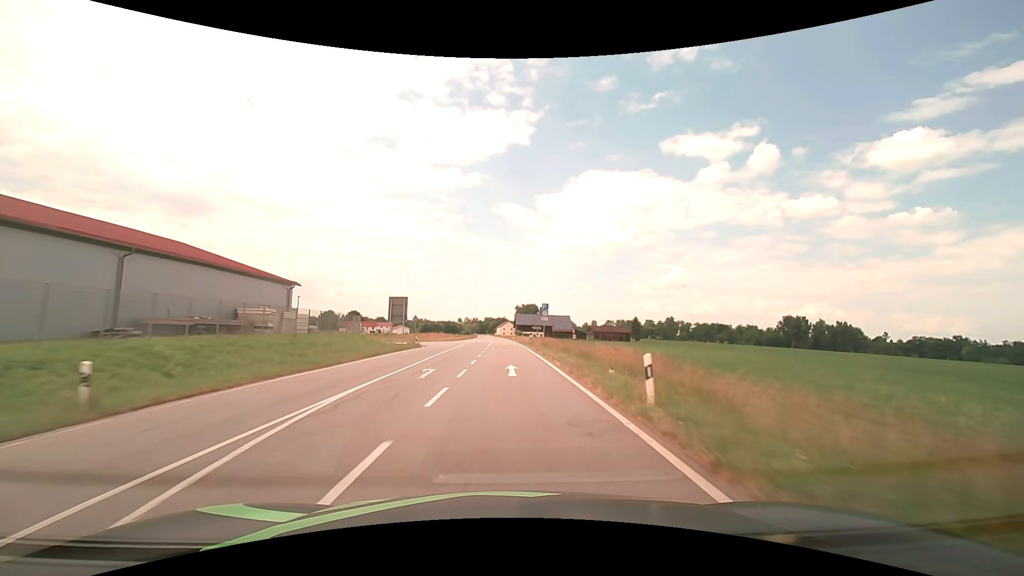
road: tertiary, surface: asphalt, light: Day
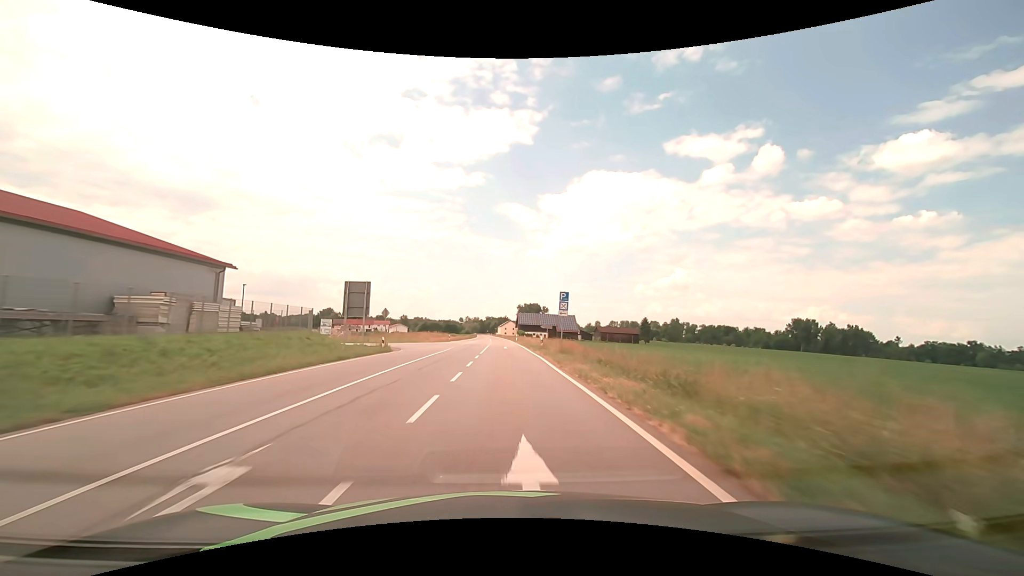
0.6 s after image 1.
(0.0, +13.8) m; 0°
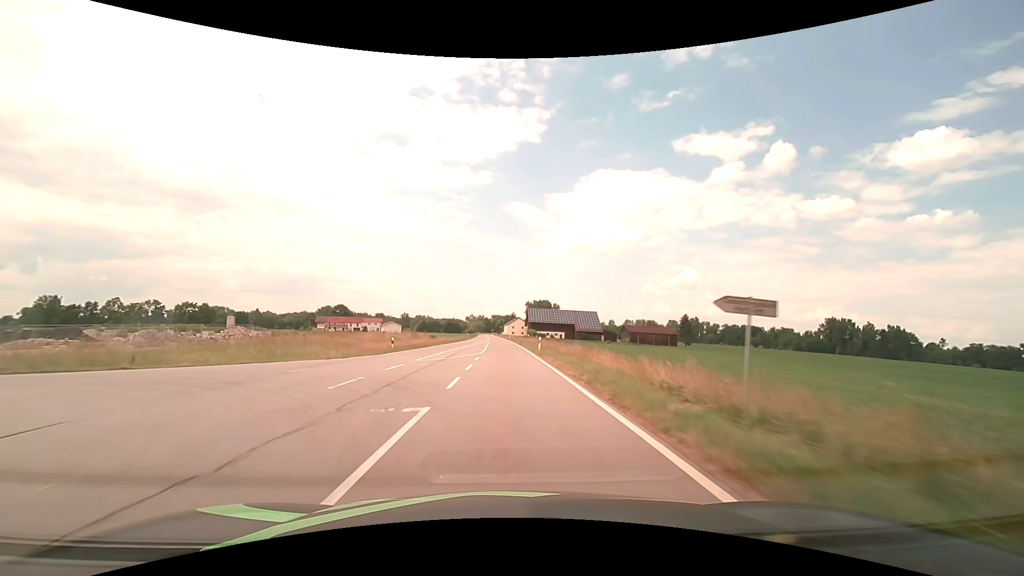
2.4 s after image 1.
(-0.2, +43.0) m; -1°
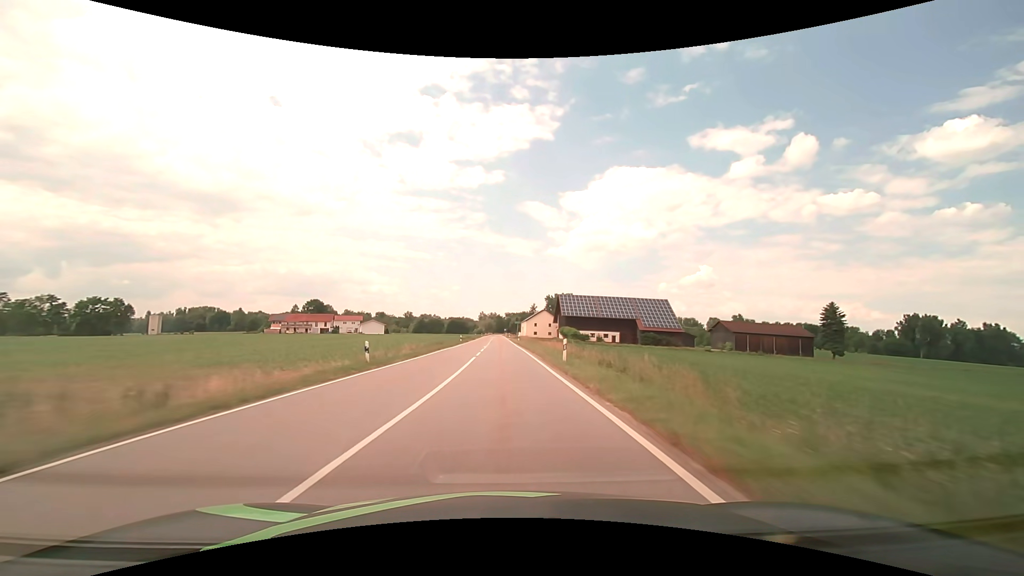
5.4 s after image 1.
(-1.1, +75.7) m; -2°
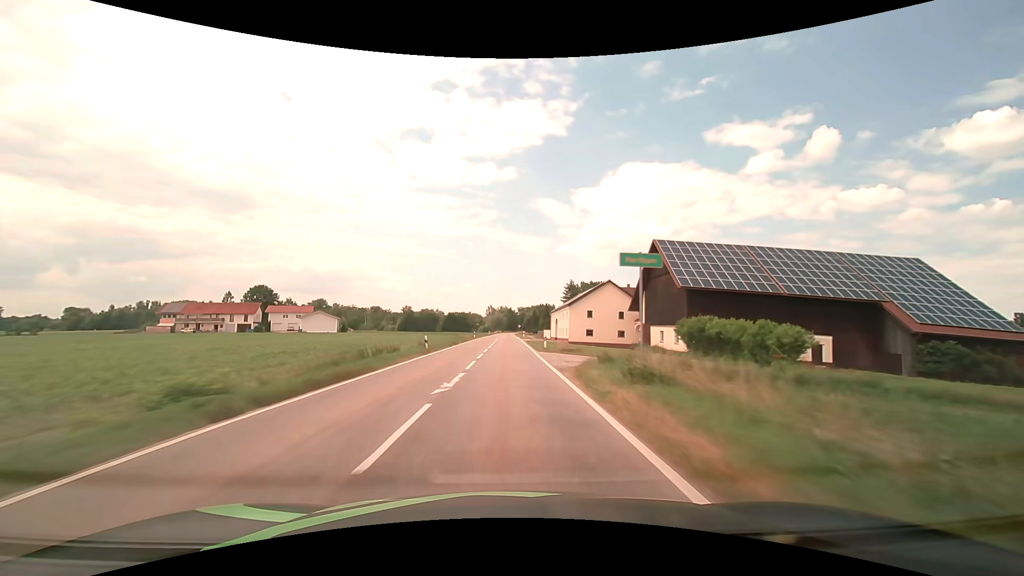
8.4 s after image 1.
(-1.1, +77.7) m; -1°
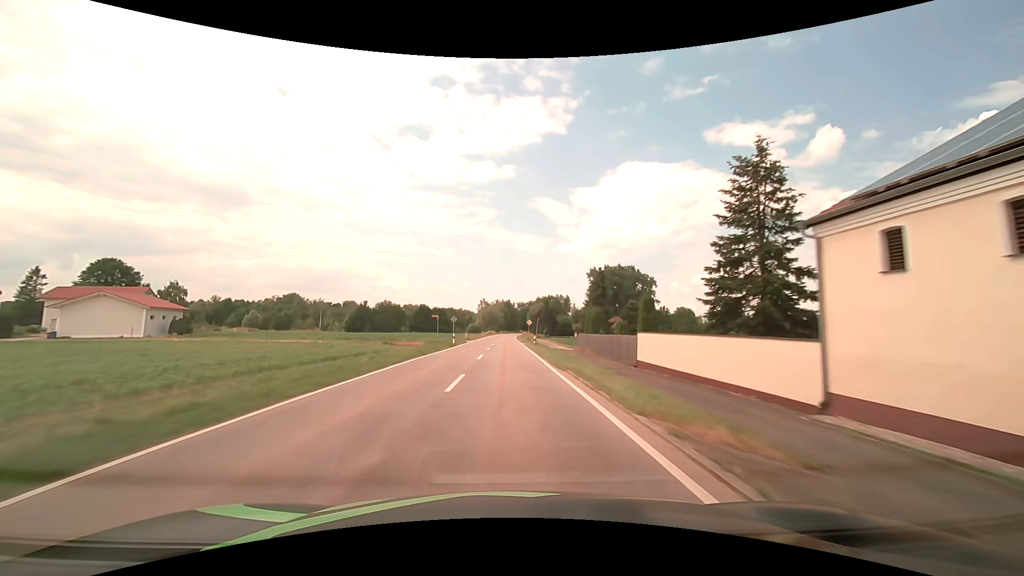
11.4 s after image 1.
(+0.1, +78.5) m; 0°
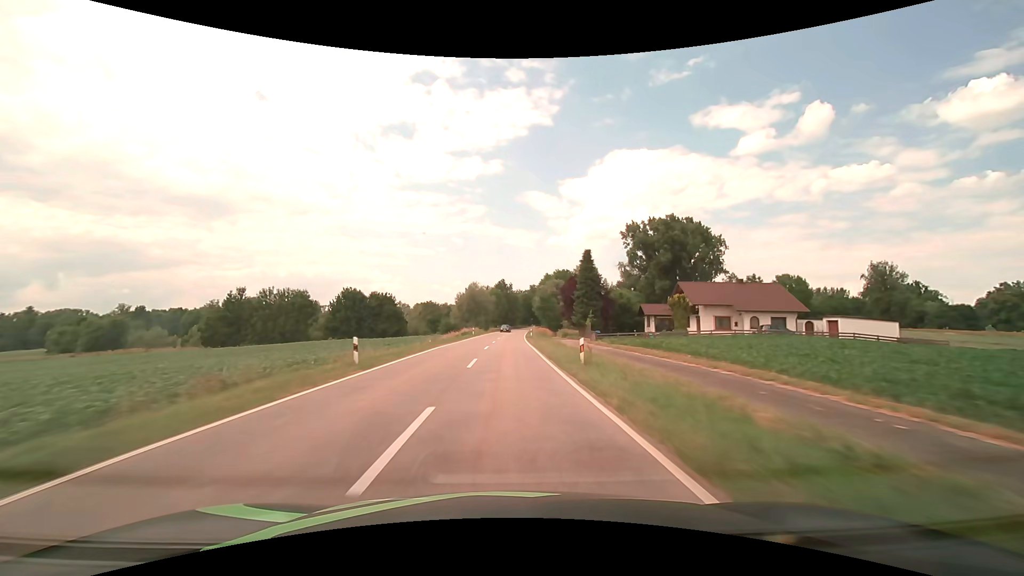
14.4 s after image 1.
(+0.2, +79.0) m; +1°
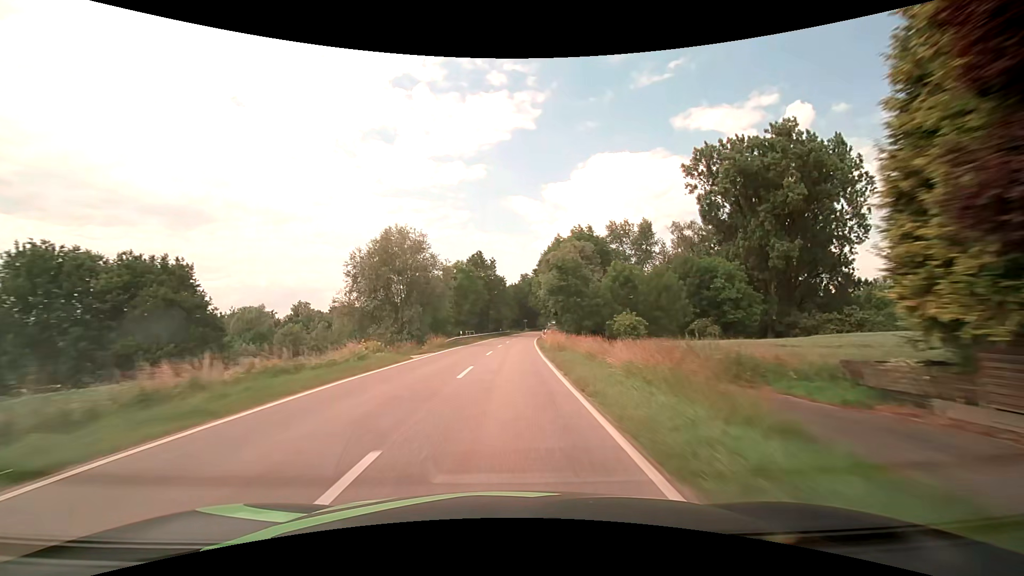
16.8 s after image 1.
(+0.7, +63.3) m; +2°
(0, +10) (0, +20) (0, +30) (+1, +40) (+1, +50) (+2, +60) (+2, +70) (+3, +80) (+4, +90) (+6, +100) m
